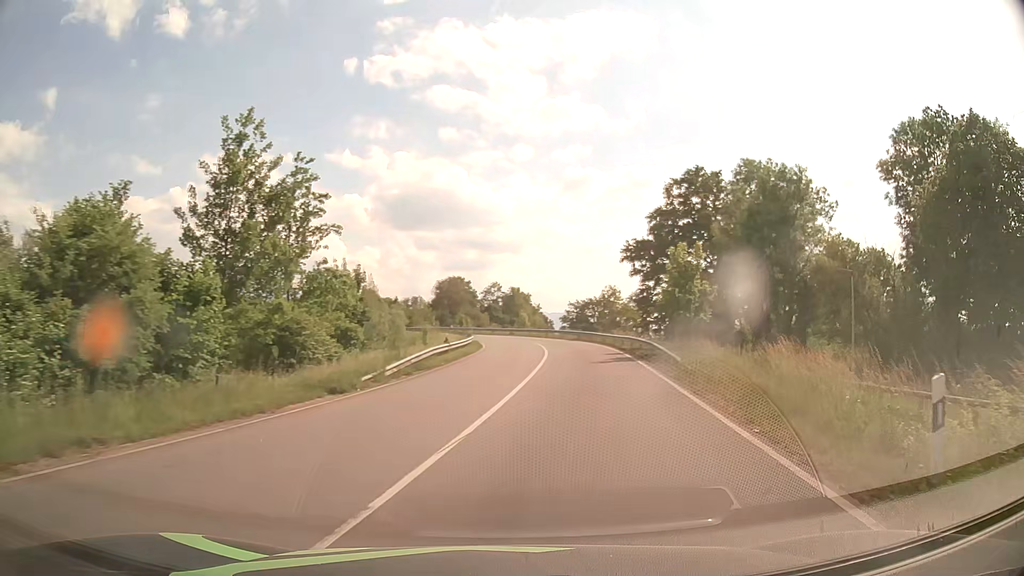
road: primary_link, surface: asphalt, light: Day
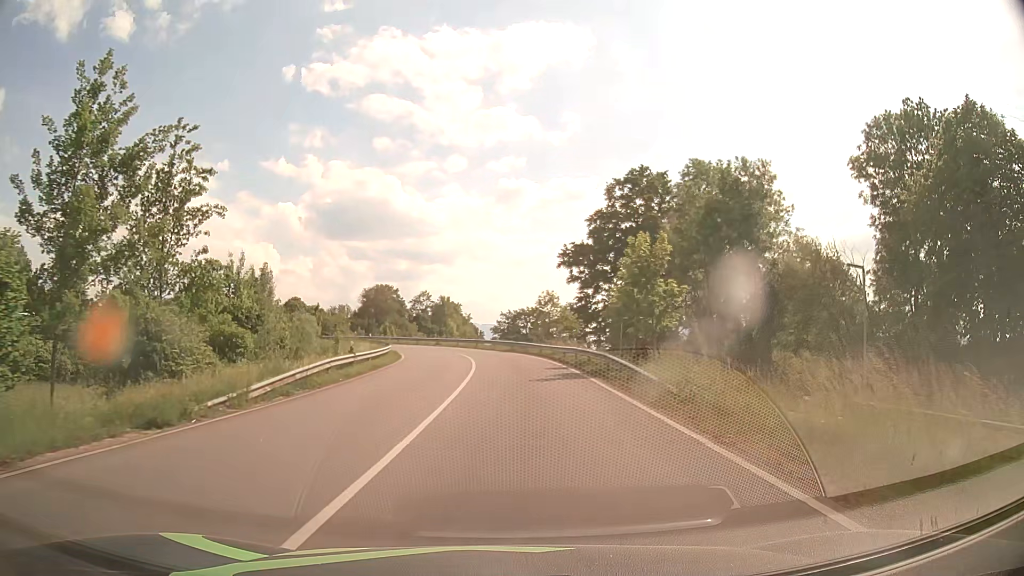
(+0.5, +6.5) m; +7°
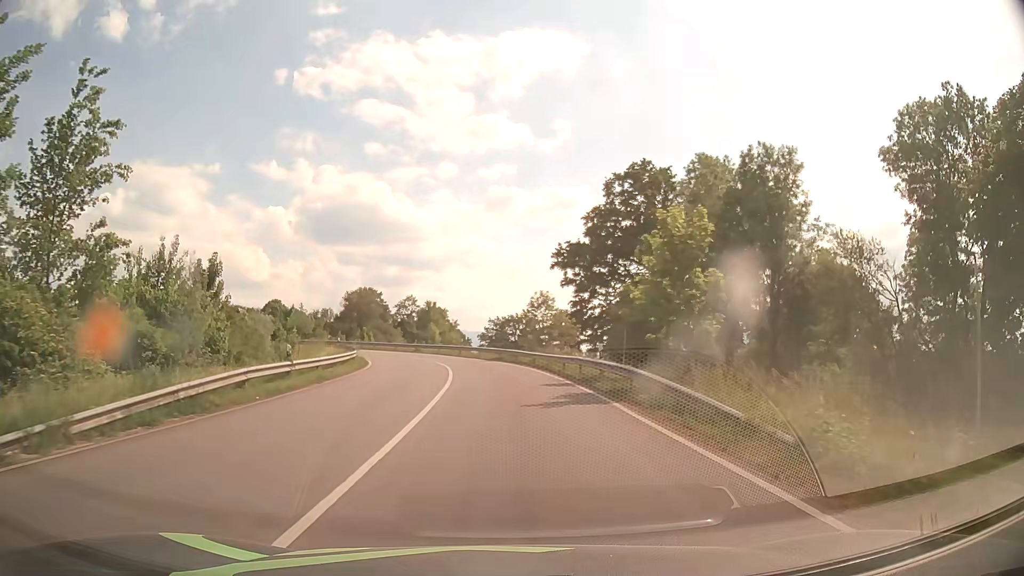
(0.0, +7.0) m; +1°
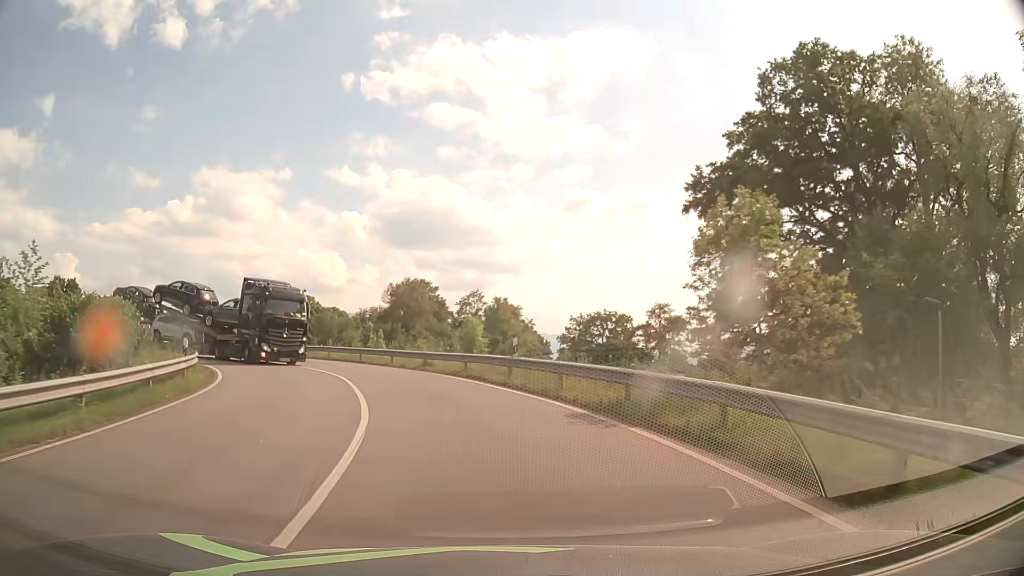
(-0.9, +32.0) m; -6°
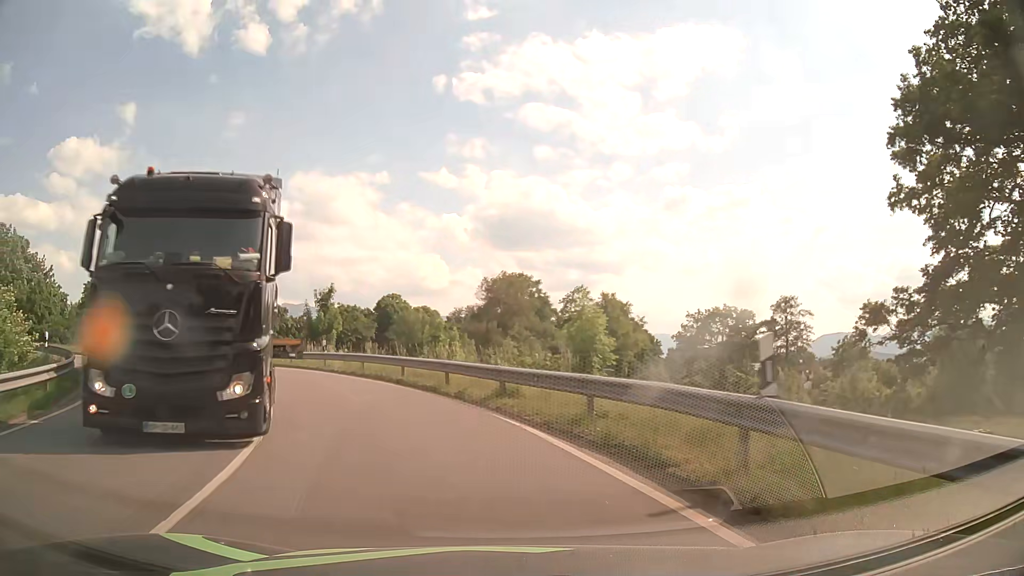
(-0.9, +14.0) m; -9°
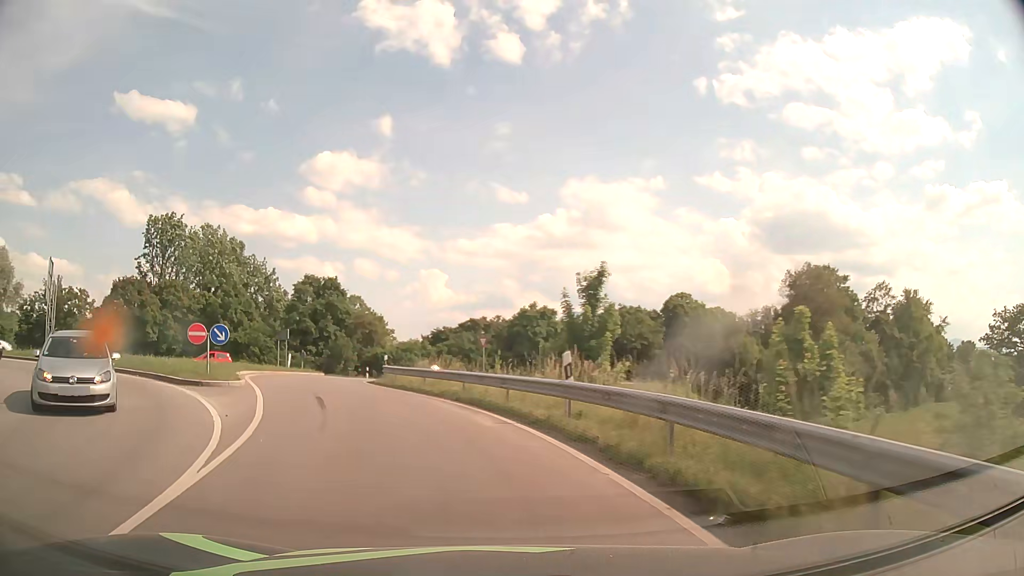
(-3.1, +16.7) m; -24°
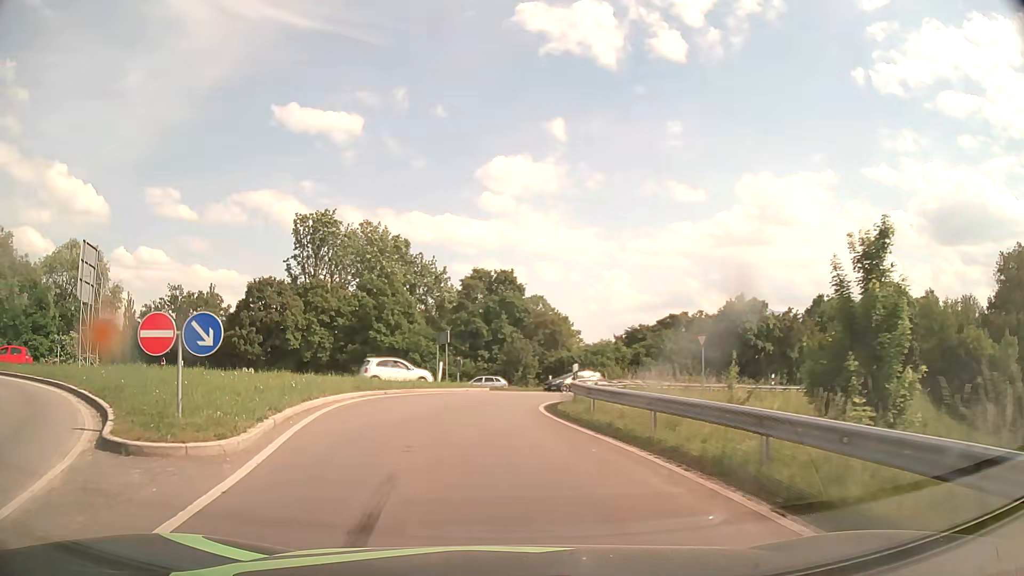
(-1.7, +11.6) m; -14°
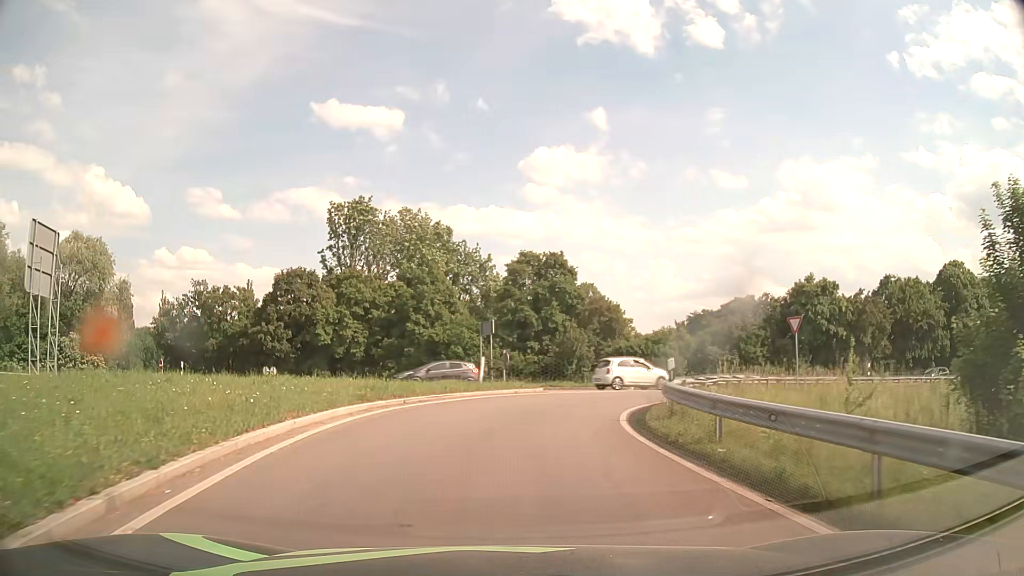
(-0.3, +6.1) m; -5°
(0, +10) (+2, +20) (+7, +28) (+15, +34) (+24, +39) (+33, +43) (+42, +48) (+51, +52) (+60, +56) (+69, +59) m
